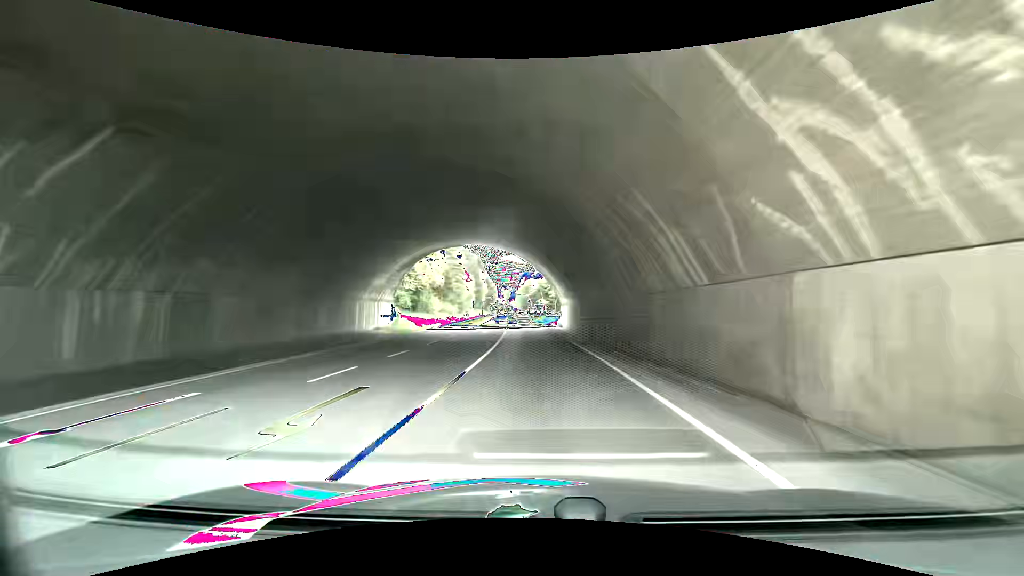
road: primary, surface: asphalt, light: Day
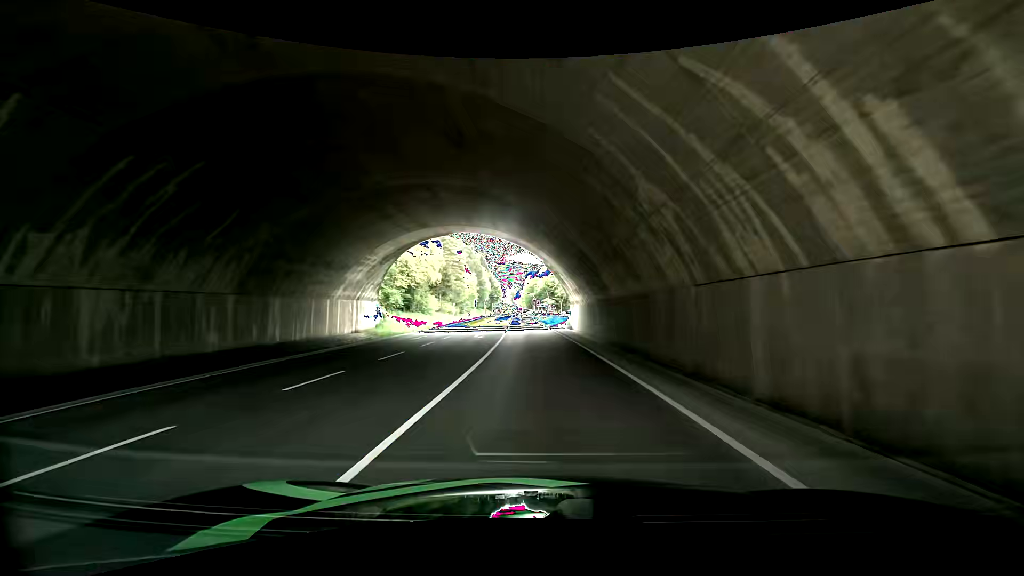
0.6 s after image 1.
(-0.1, +7.4) m; -2°
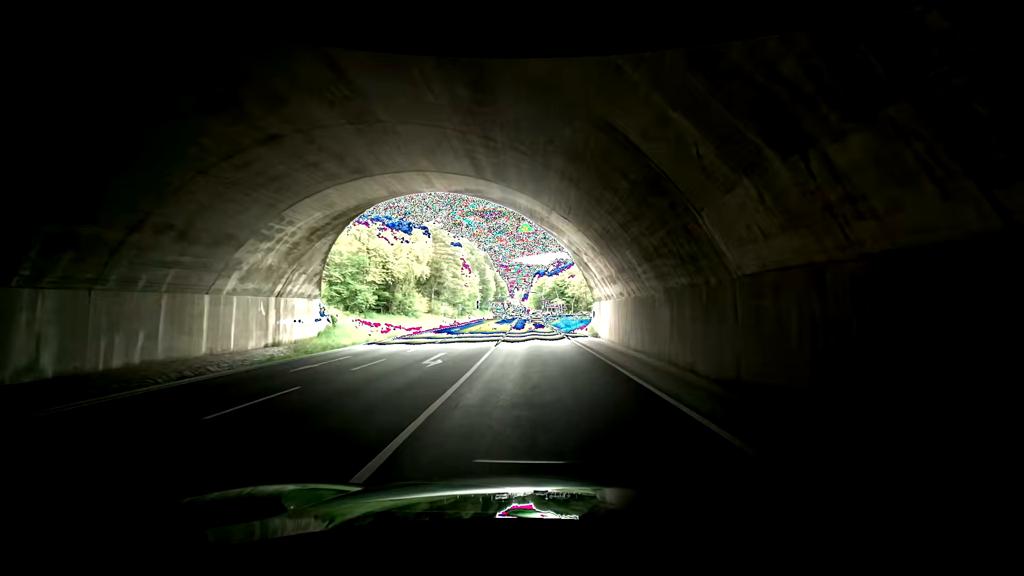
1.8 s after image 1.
(-0.7, +14.6) m; 0°
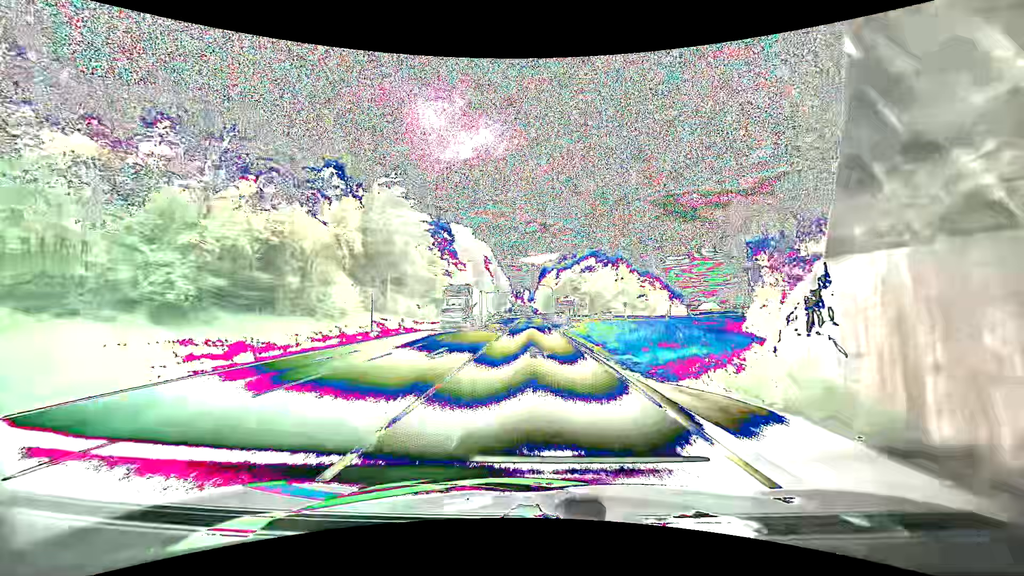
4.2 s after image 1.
(+0.4, +28.3) m; -2°
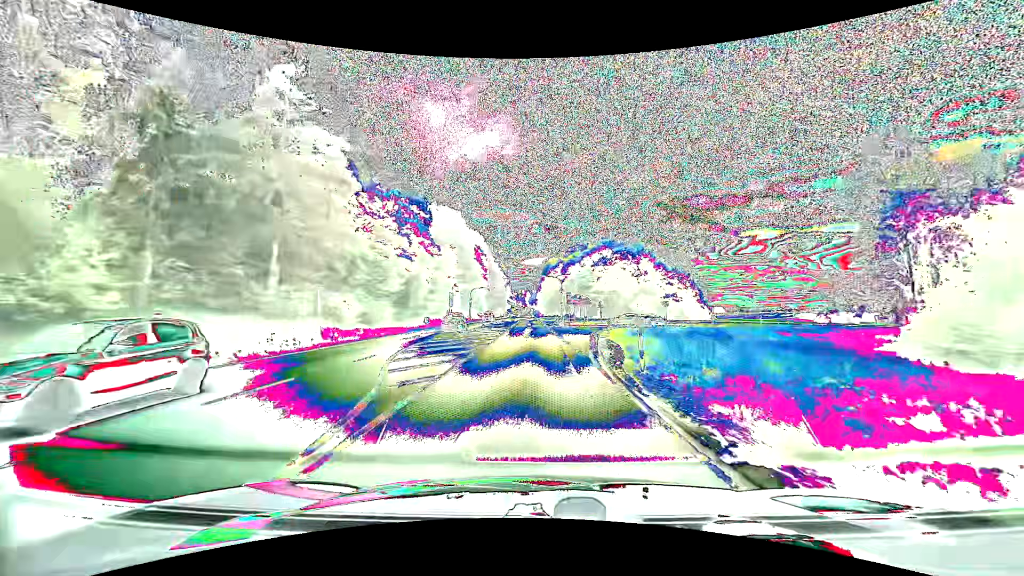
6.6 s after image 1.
(+0.2, +24.8) m; +1°
(0, +10) (+1, +20) (+1, +30) (+3, +40) (+5, +50) (+9, +59) (+15, +67) (+23, +72) (+32, +75) (+42, +76) m
